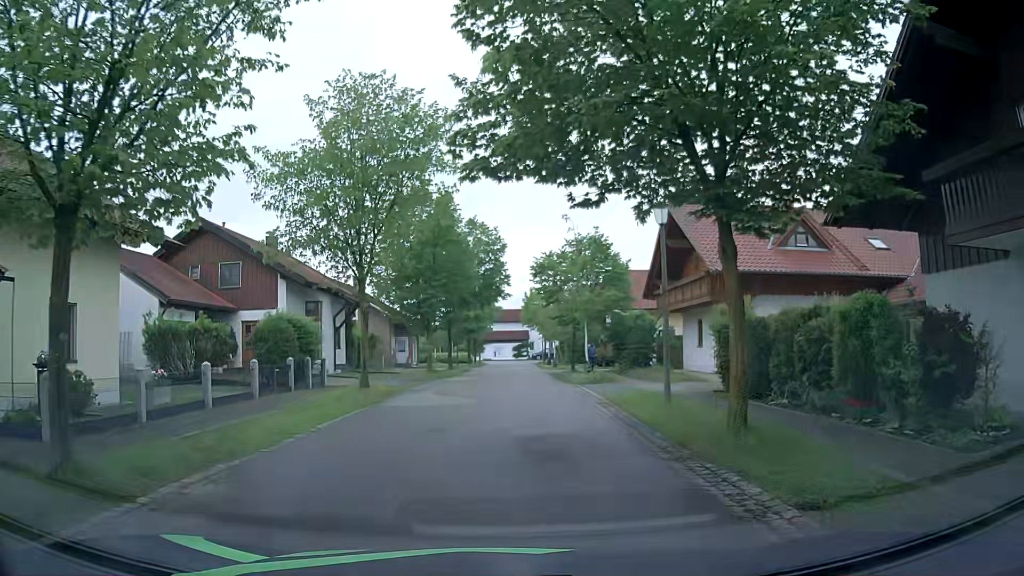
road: residential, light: Day
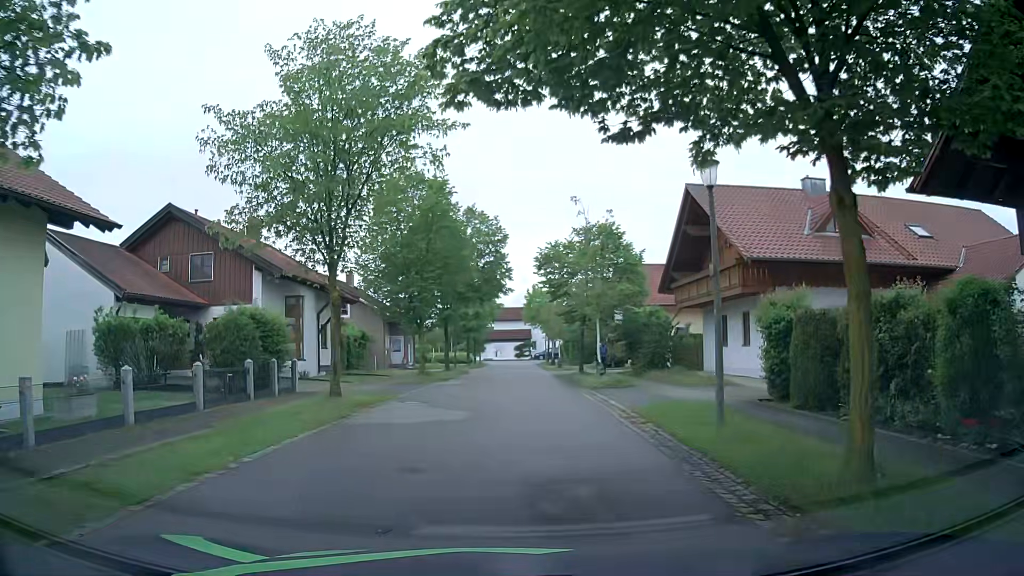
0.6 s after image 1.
(0.0, +3.4) m; +1°
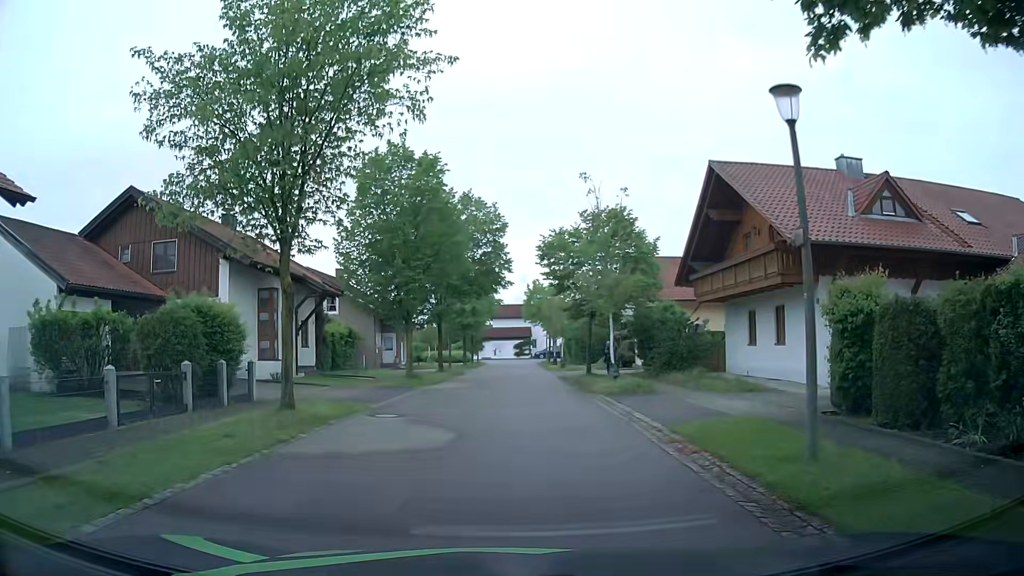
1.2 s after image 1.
(-0.1, +3.4) m; +1°
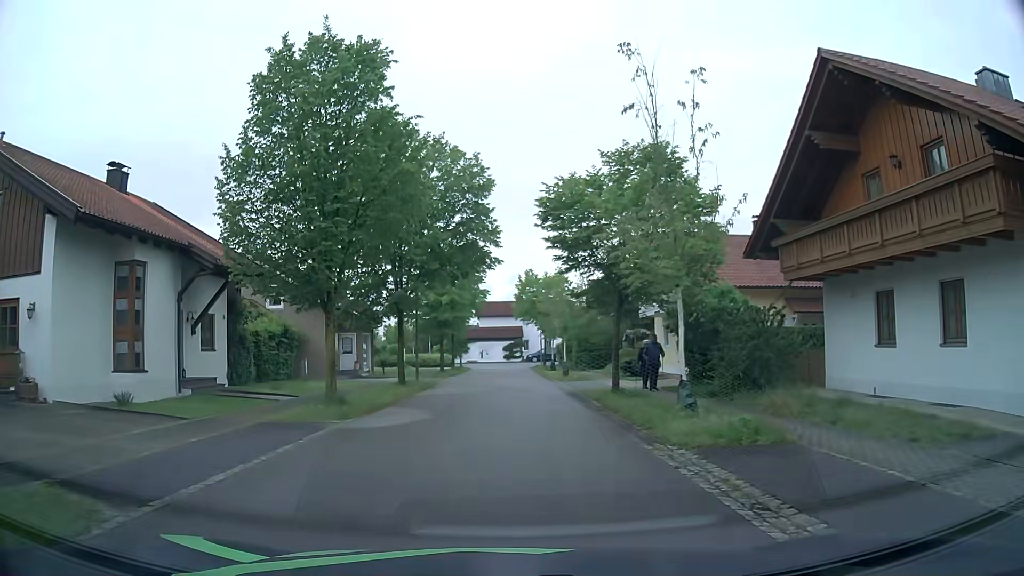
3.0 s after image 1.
(-0.2, +10.0) m; -1°
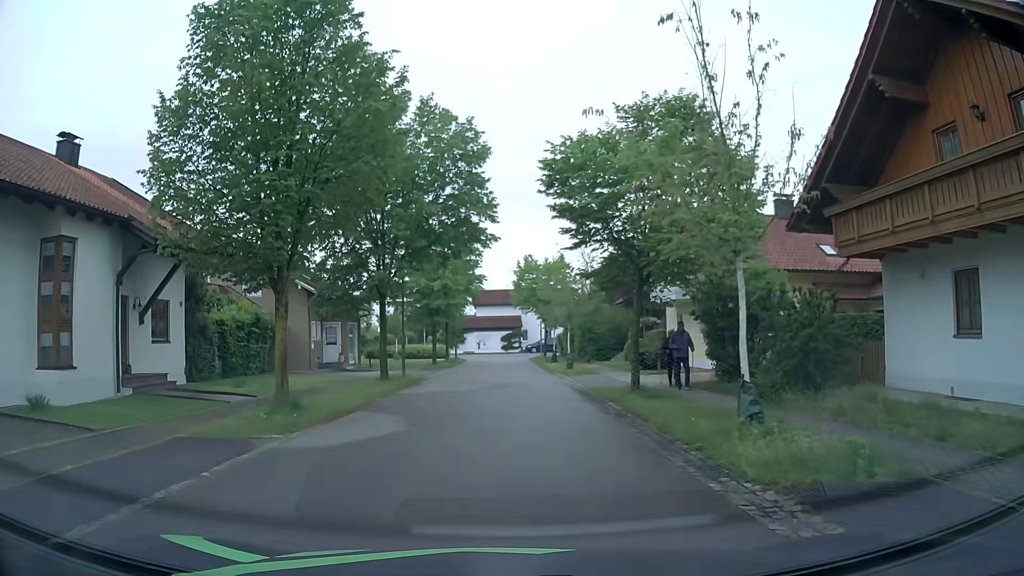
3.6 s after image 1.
(0.0, +3.3) m; +1°
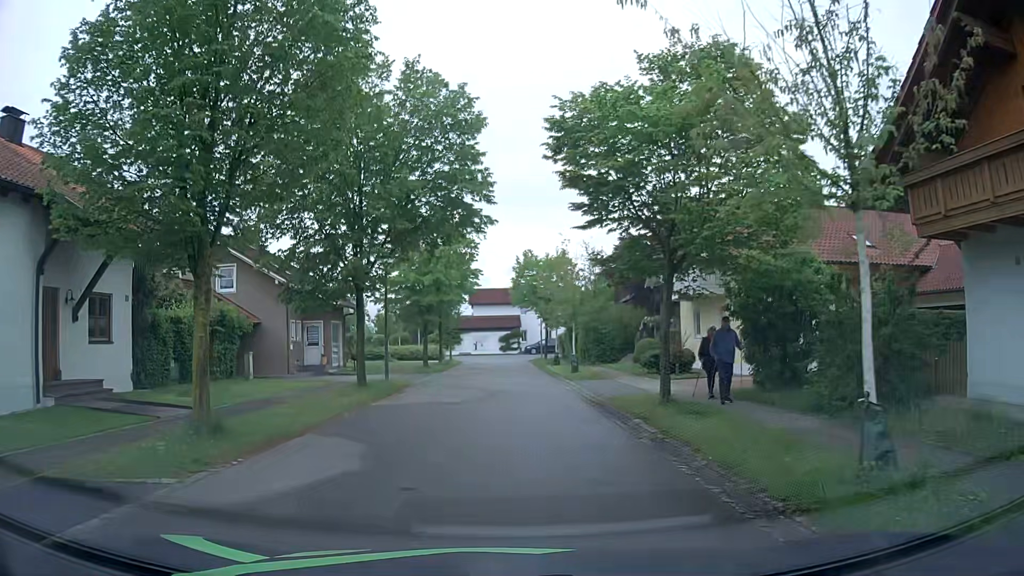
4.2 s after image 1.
(-0.1, +3.3) m; 0°
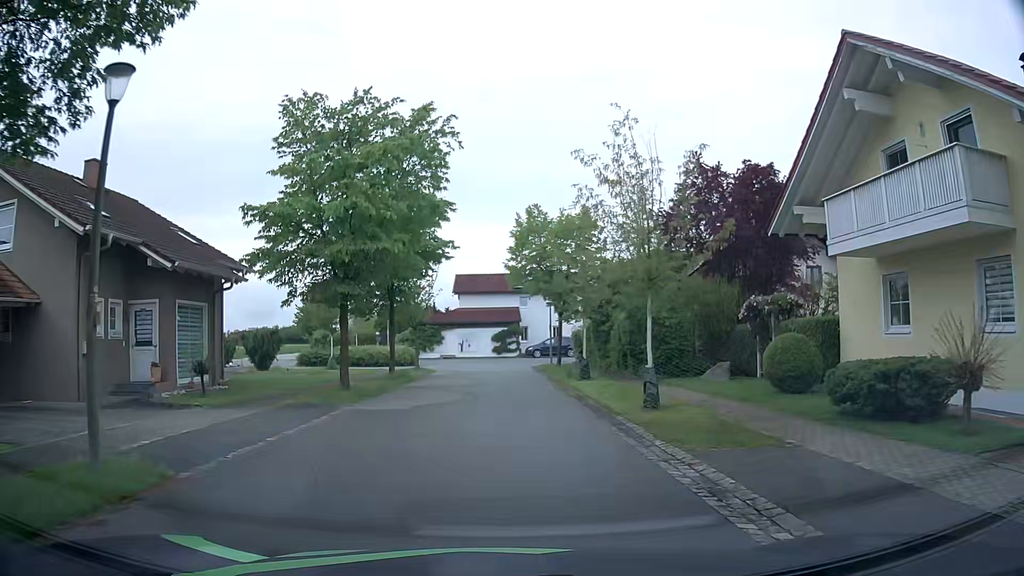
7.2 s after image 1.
(-0.3, +16.6) m; -1°
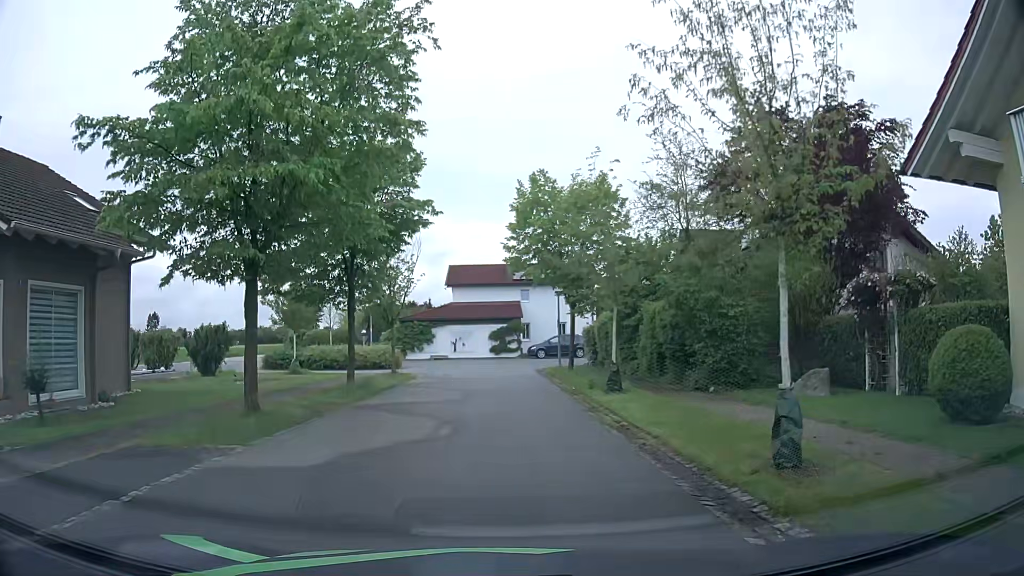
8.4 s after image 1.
(0.0, +6.7) m; +1°
